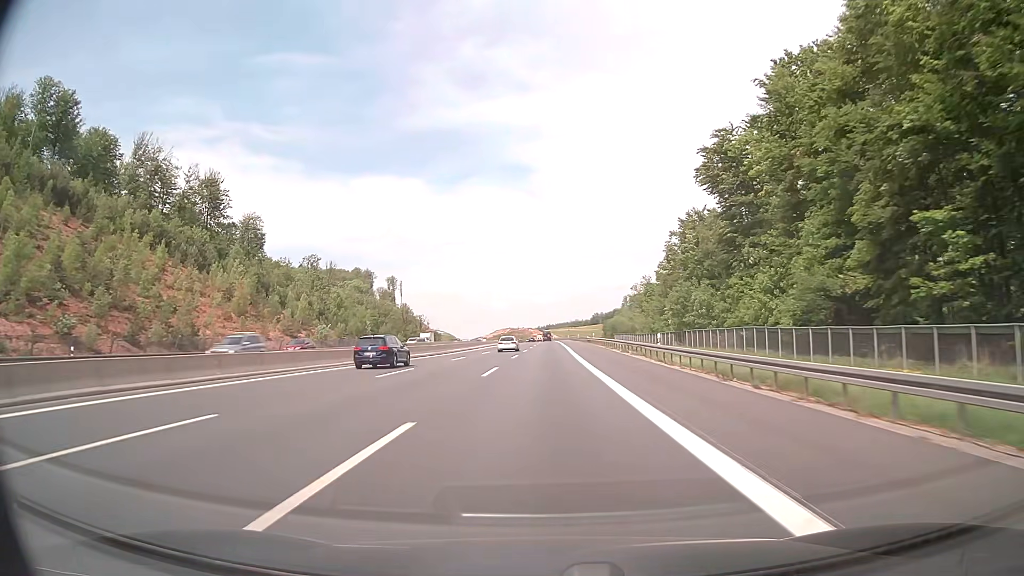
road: motorway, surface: asphalt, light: Day
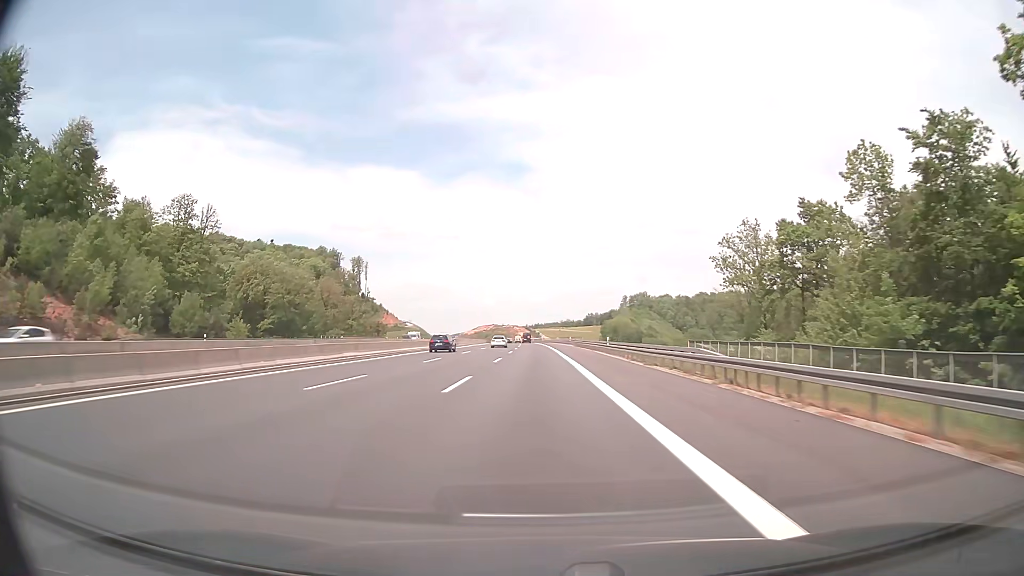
(+0.7, +78.0) m; +1°
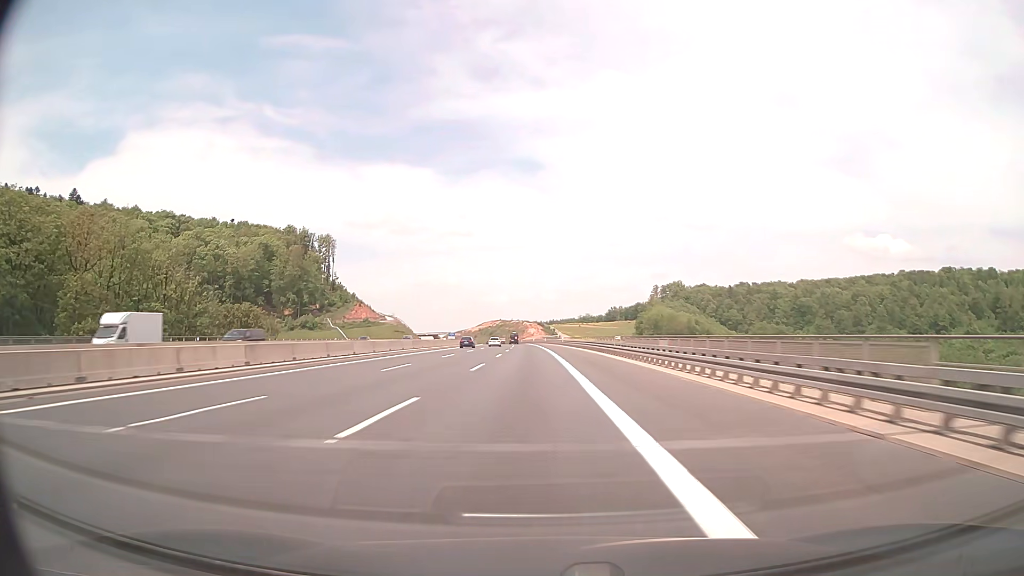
(-0.5, +97.6) m; -1°
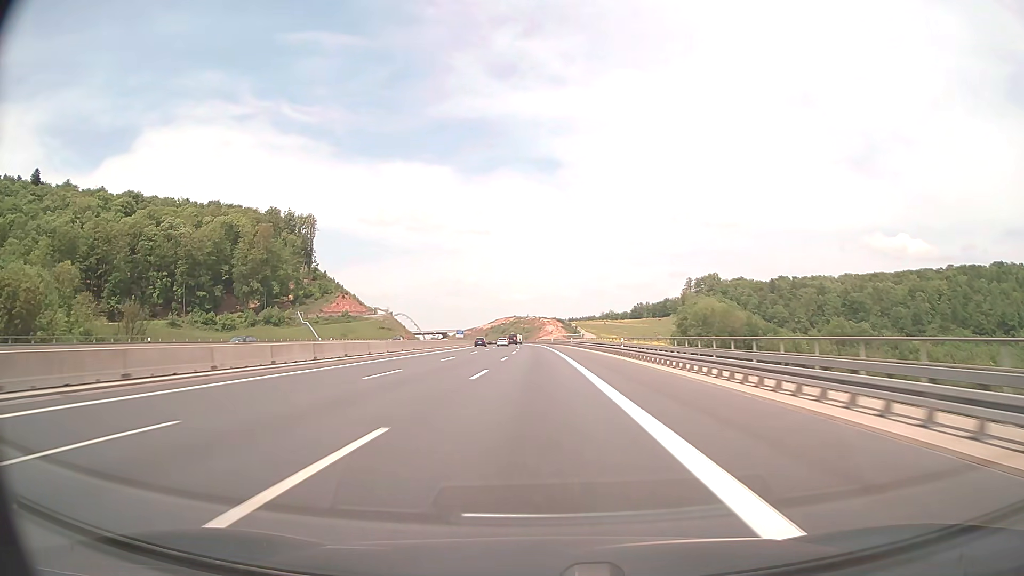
(-1.0, +58.6) m; -2°
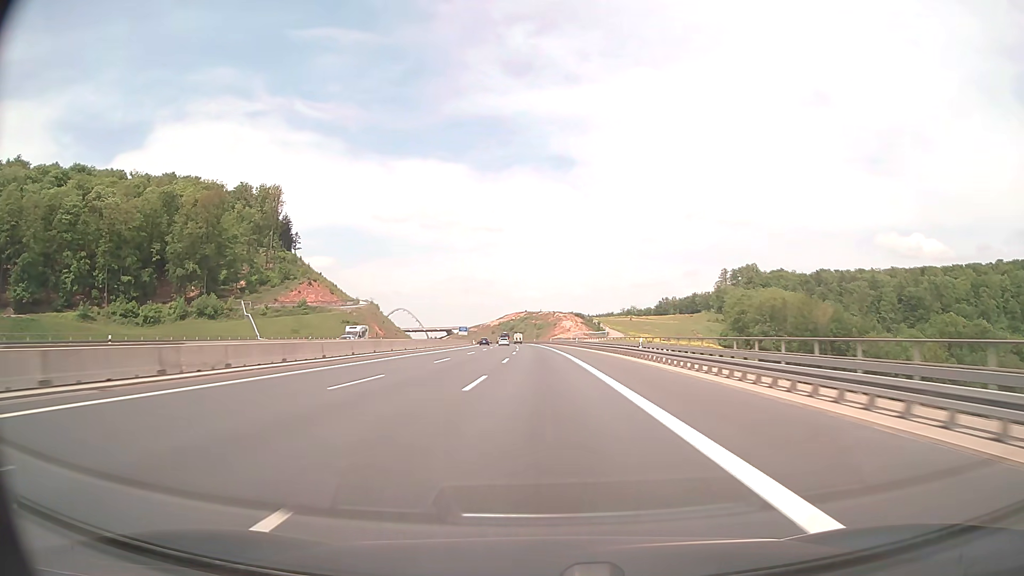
(-0.6, +58.7) m; -1°
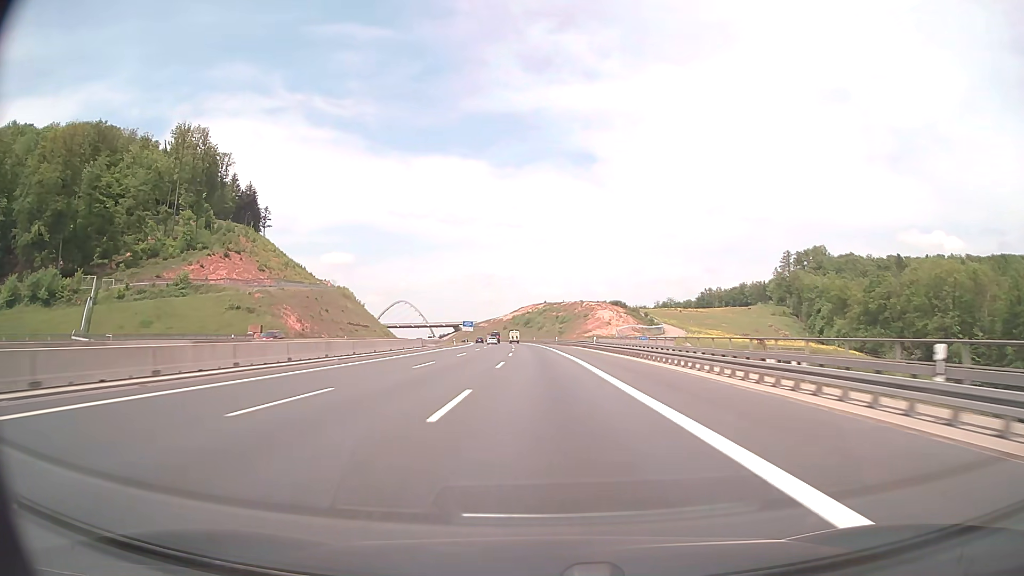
(-1.2, +78.2) m; -2°
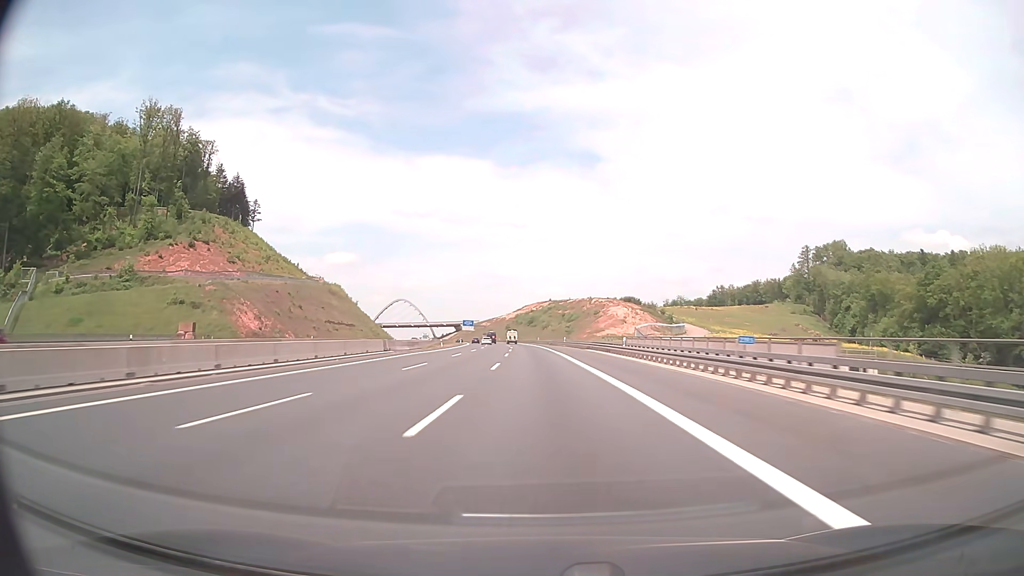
(-0.1, +19.6) m; 0°
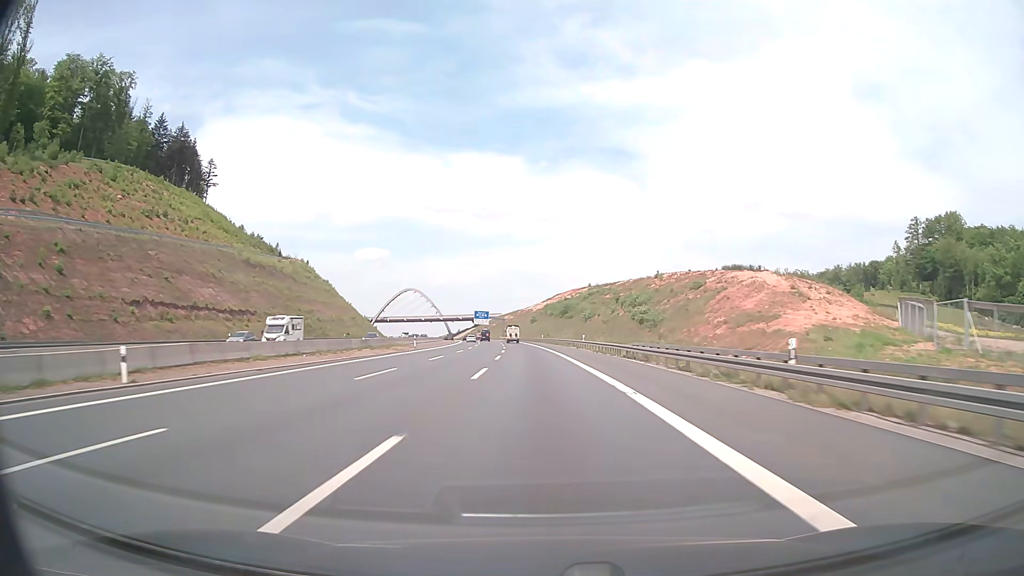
(-1.7, +78.2) m; -3°
(0, +10) (0, +20) (0, +30) (-1, +40) (-1, +50) (-1, +60) (-2, +70) (-2, +80) (-3, +90) (-4, +100) m
